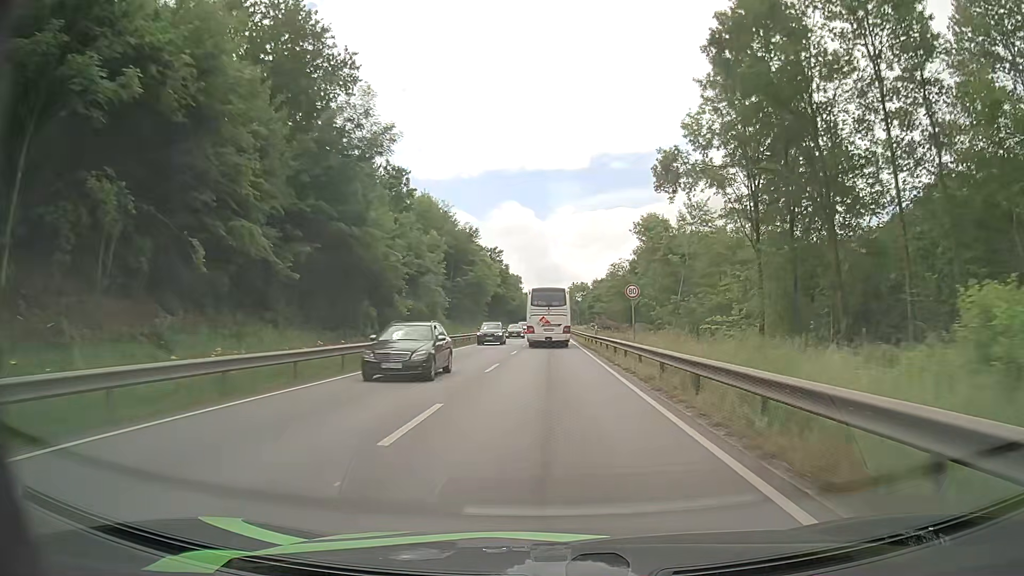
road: primary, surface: asphalt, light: Day
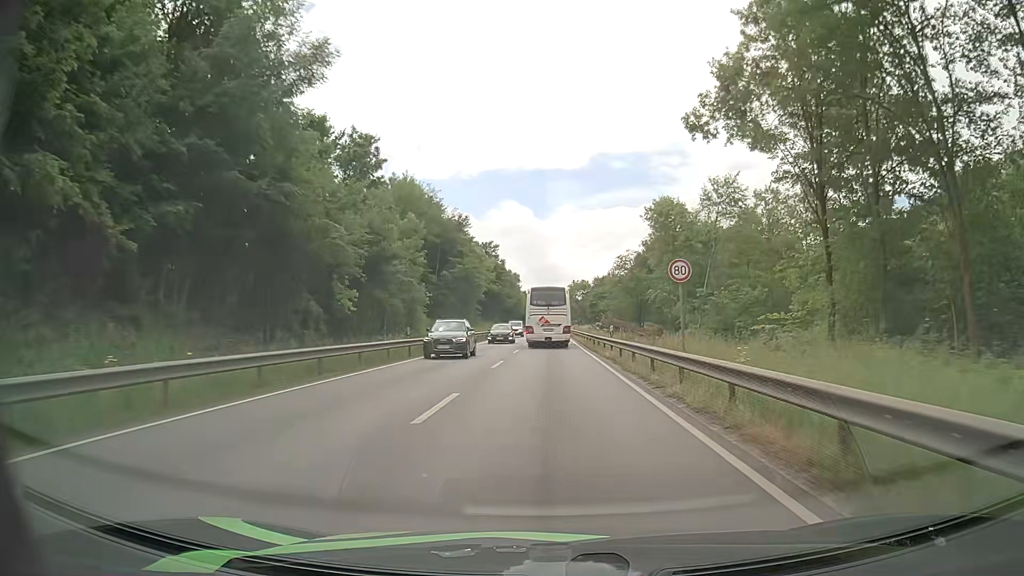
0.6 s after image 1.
(0.0, +10.3) m; 0°
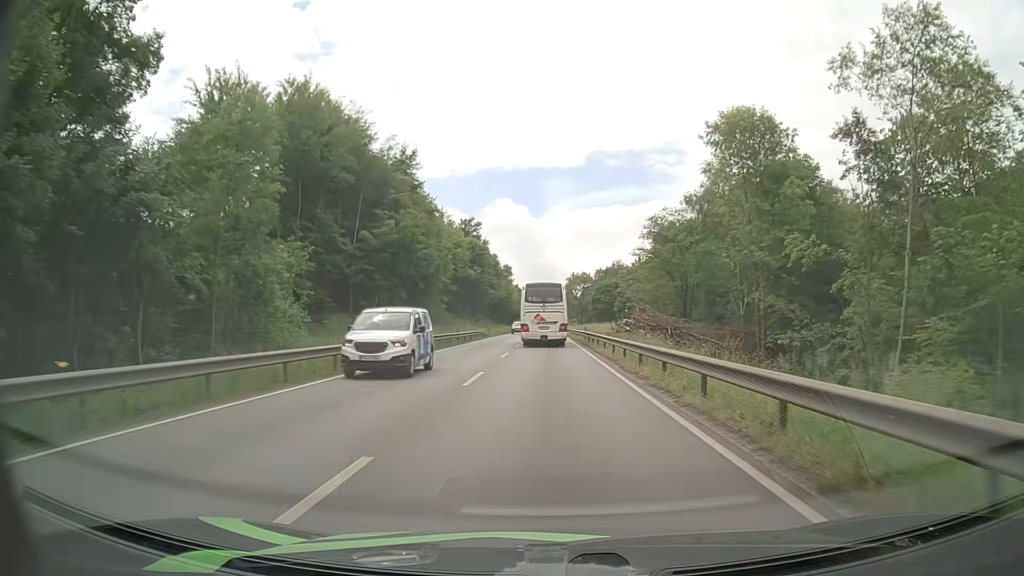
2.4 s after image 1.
(+0.1, +30.5) m; 0°
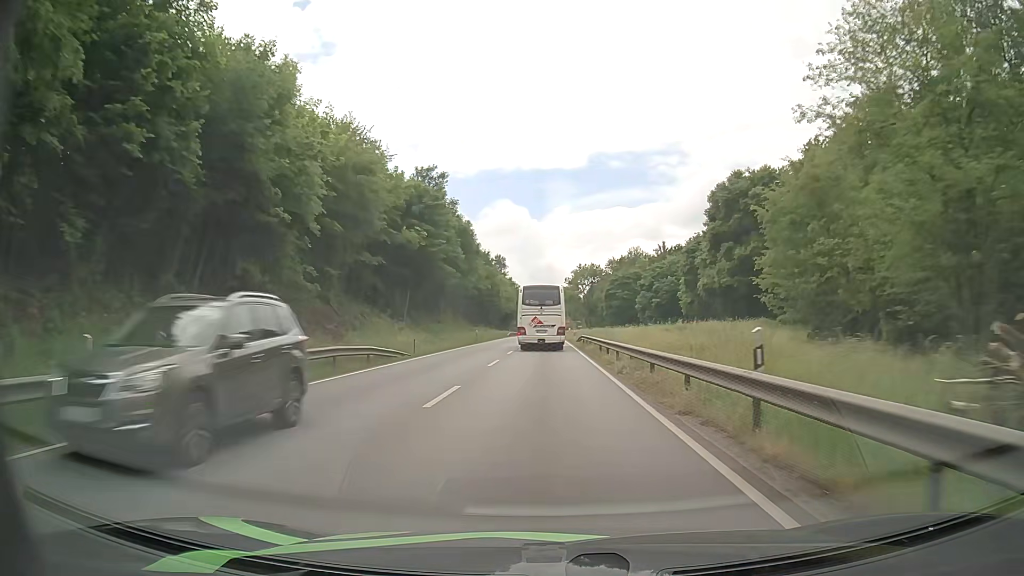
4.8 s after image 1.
(+0.1, +39.9) m; 0°
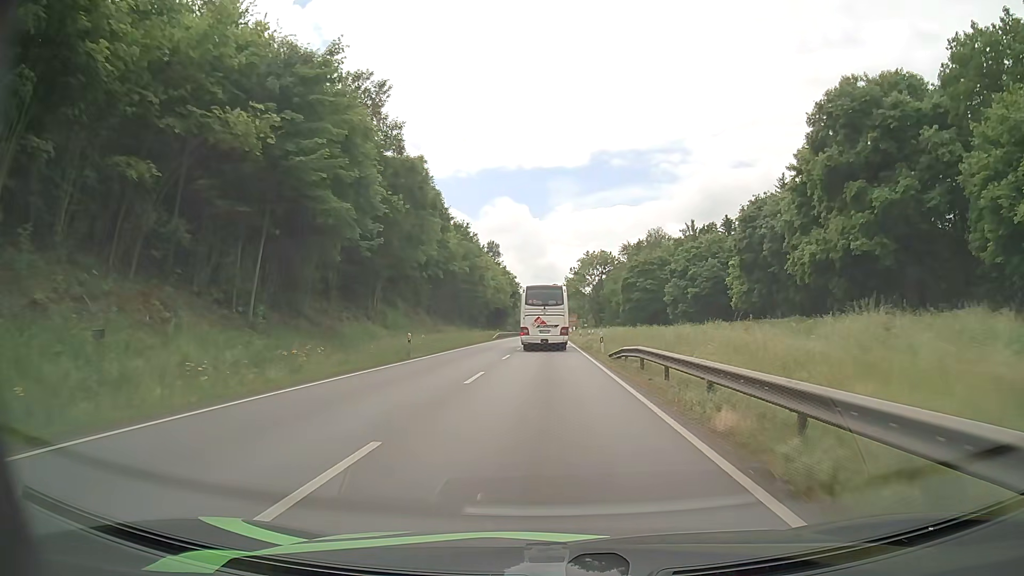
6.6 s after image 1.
(+0.1, +29.6) m; 0°
